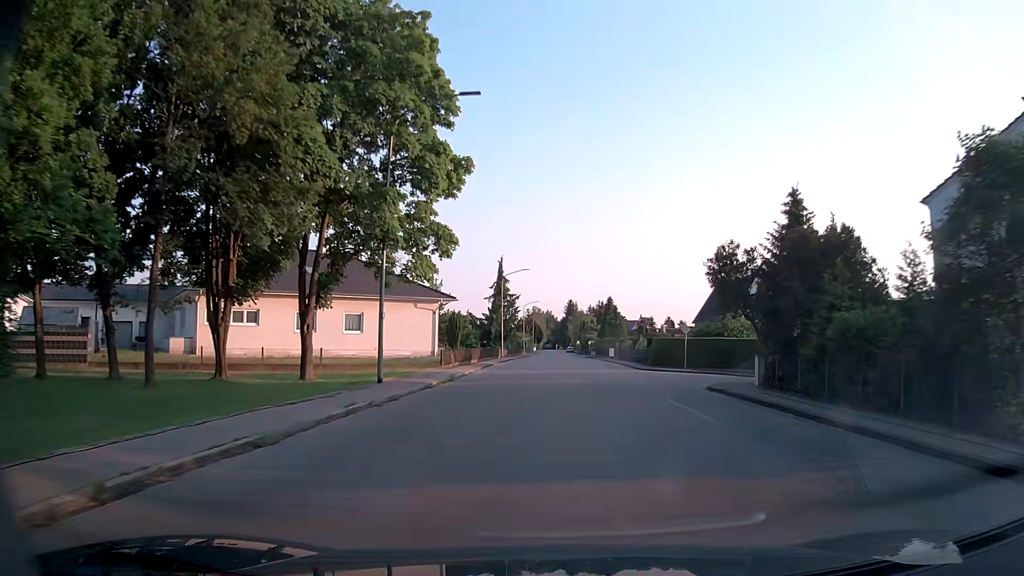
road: tertiary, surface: asphalt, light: Day
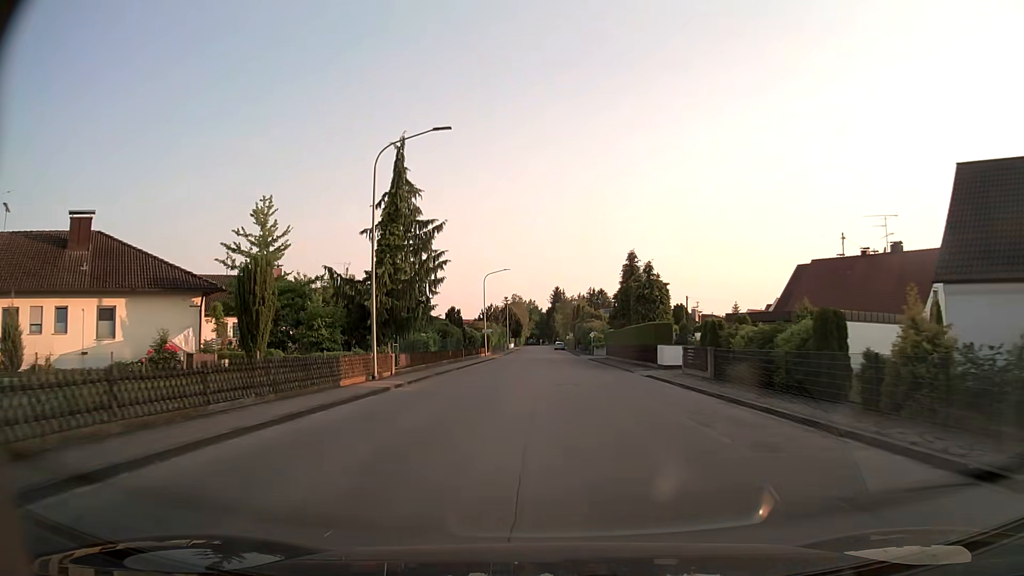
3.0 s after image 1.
(+1.3, +47.3) m; +1°
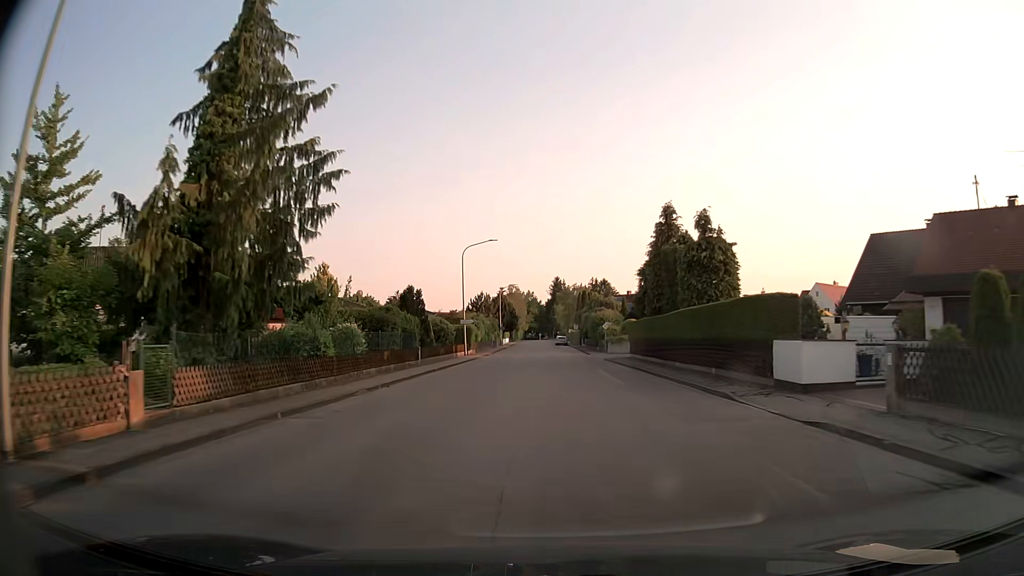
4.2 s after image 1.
(0.0, +18.5) m; 0°
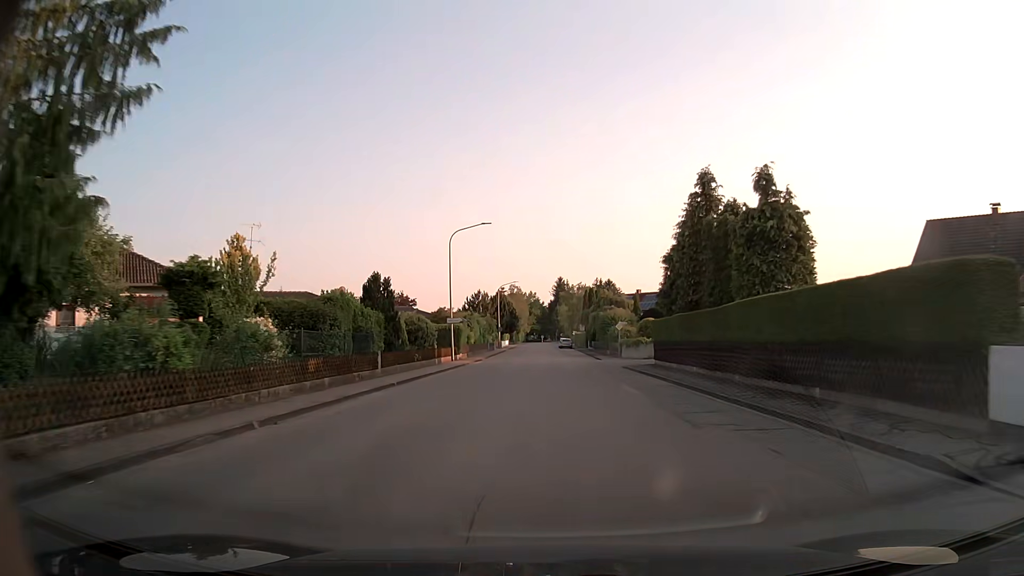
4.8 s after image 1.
(0.0, +9.2) m; 0°
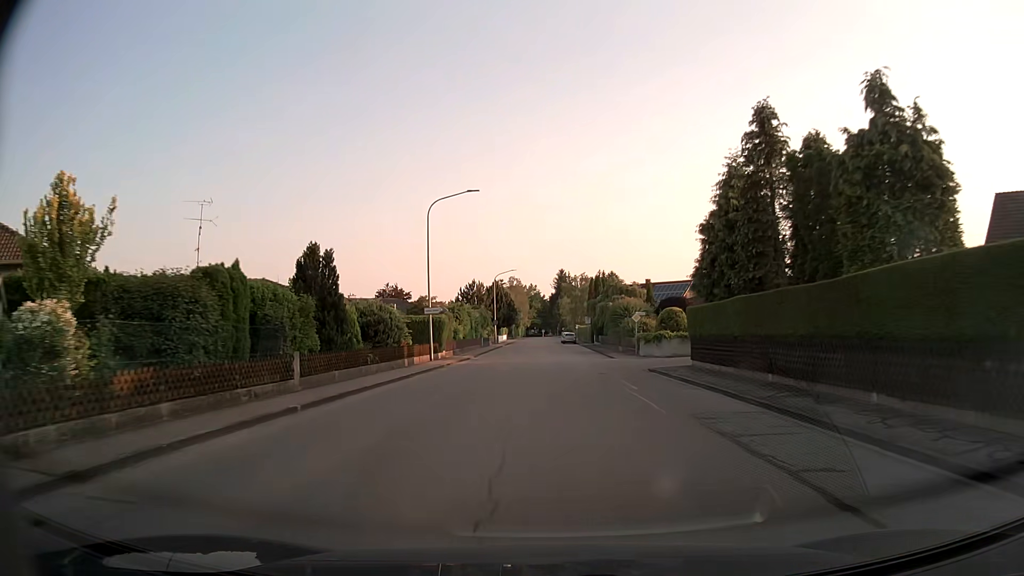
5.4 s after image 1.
(0.0, +9.1) m; 0°
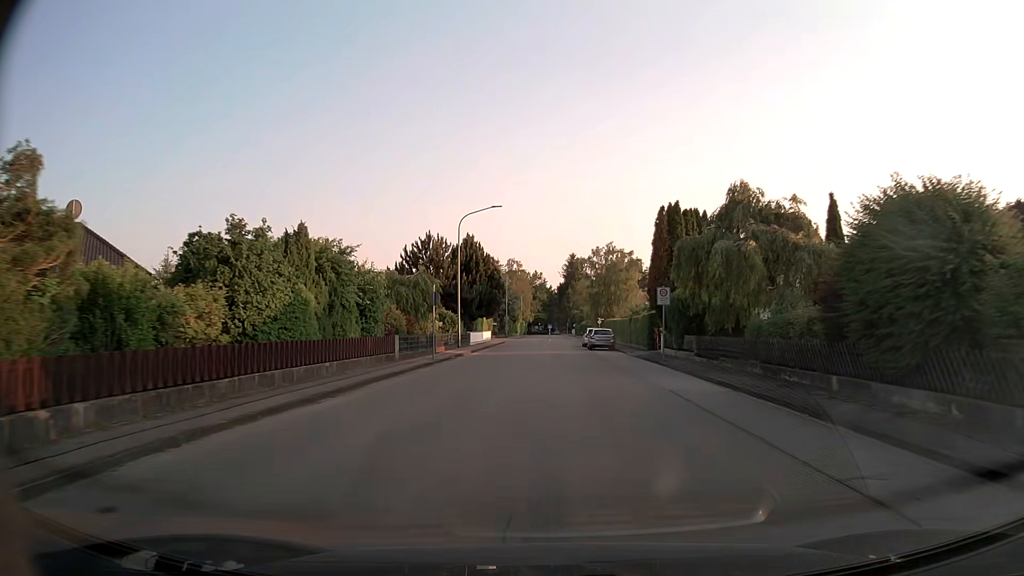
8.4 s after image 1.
(-0.4, +42.0) m; -1°
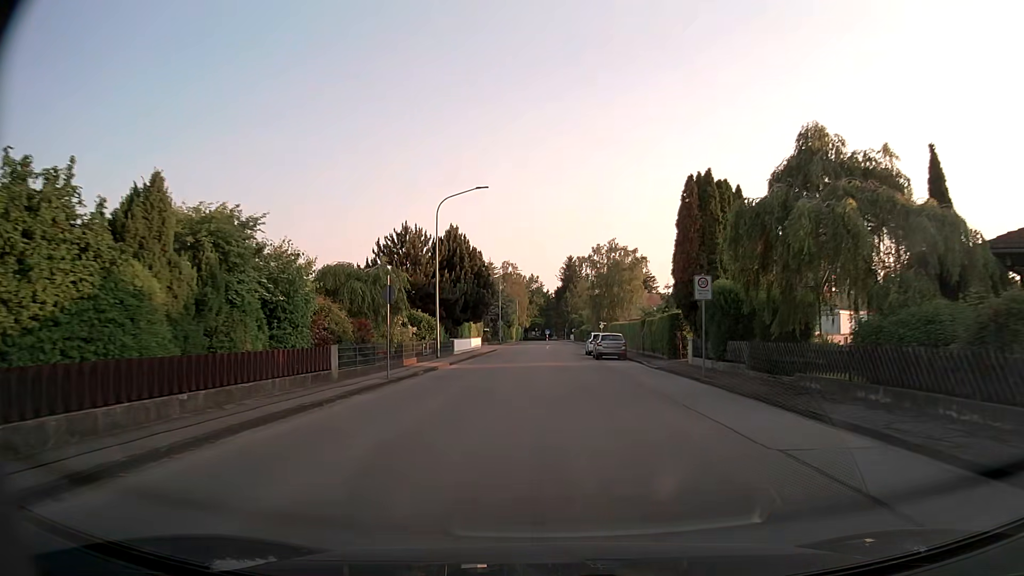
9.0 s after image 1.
(0.0, +7.8) m; +1°
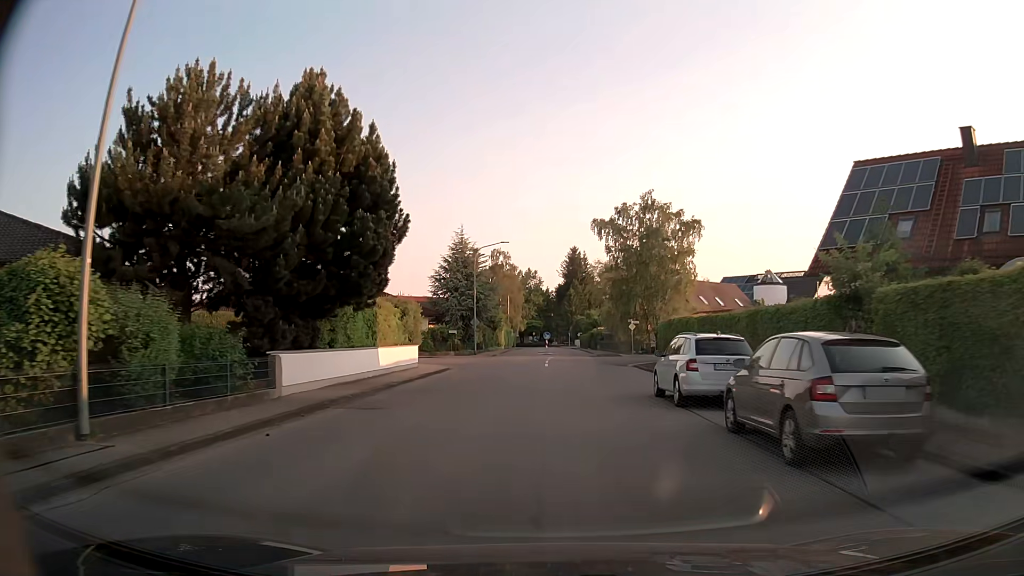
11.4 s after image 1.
(-0.1, +29.9) m; 0°
(0, +10) (0, +20) (+1, +30) (+1, +40) (+2, +50) (+2, +60) (+3, +70) (+3, +80) (+3, +90) (+2, +100) m
